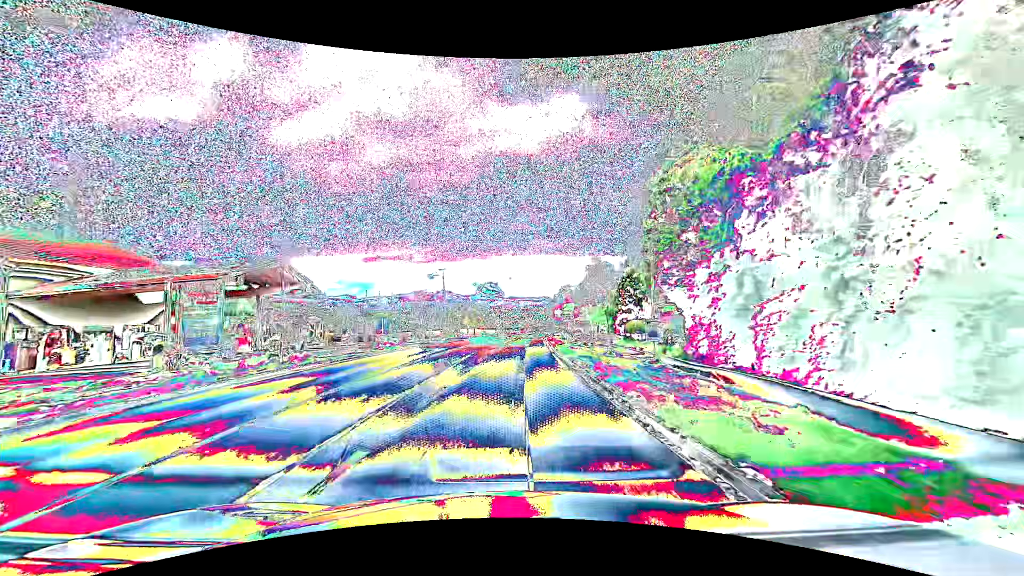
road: primary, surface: asphalt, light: Day
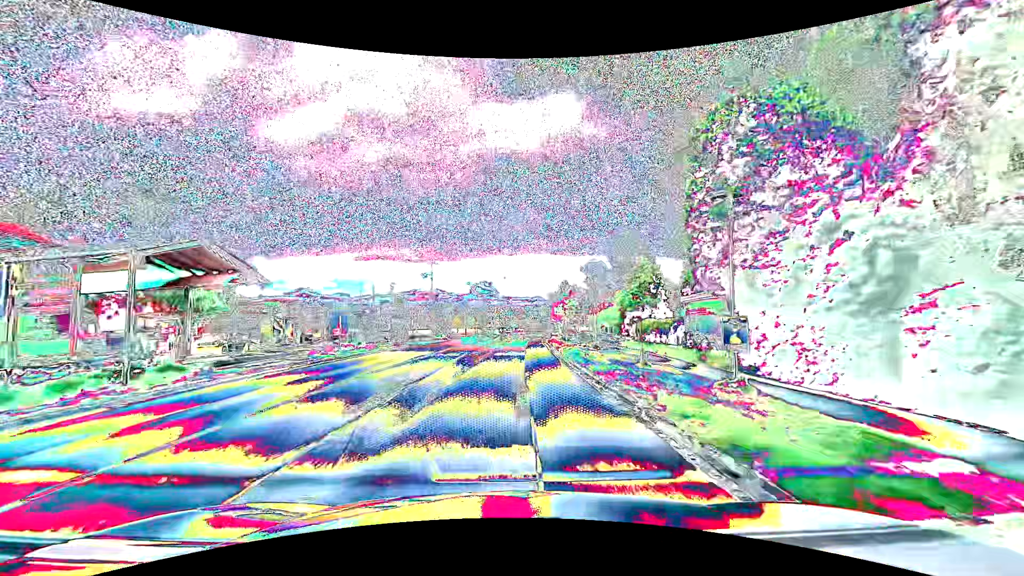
(0.0, +7.6) m; +1°
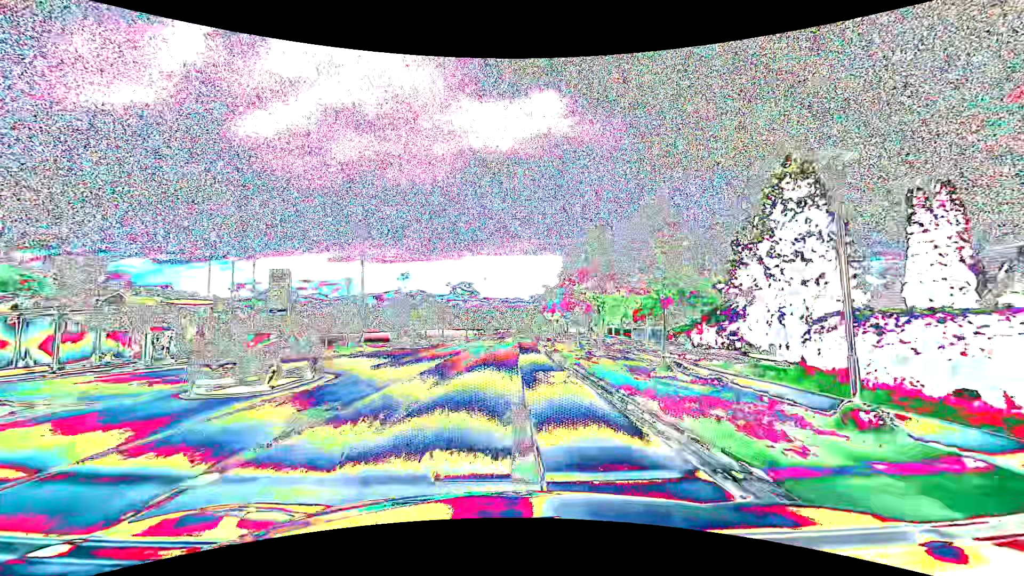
(+0.6, +30.4) m; +2°
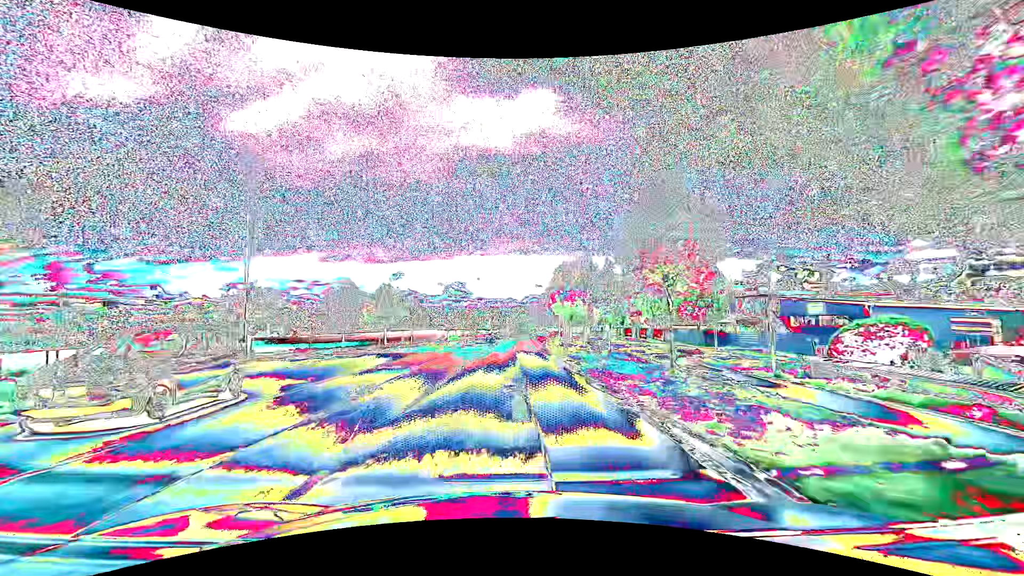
(+0.1, +22.8) m; +1°
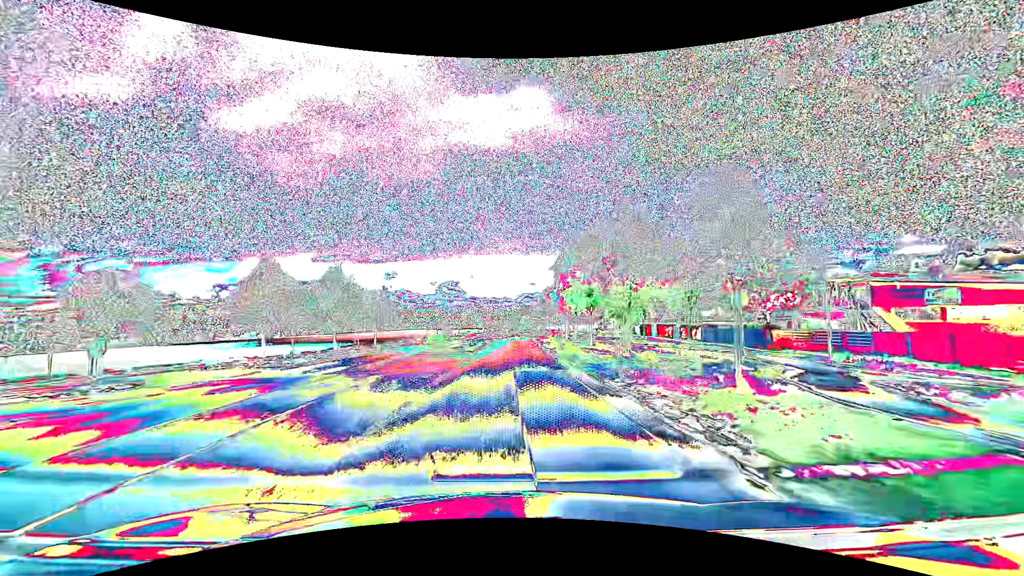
(+0.2, +15.2) m; +1°
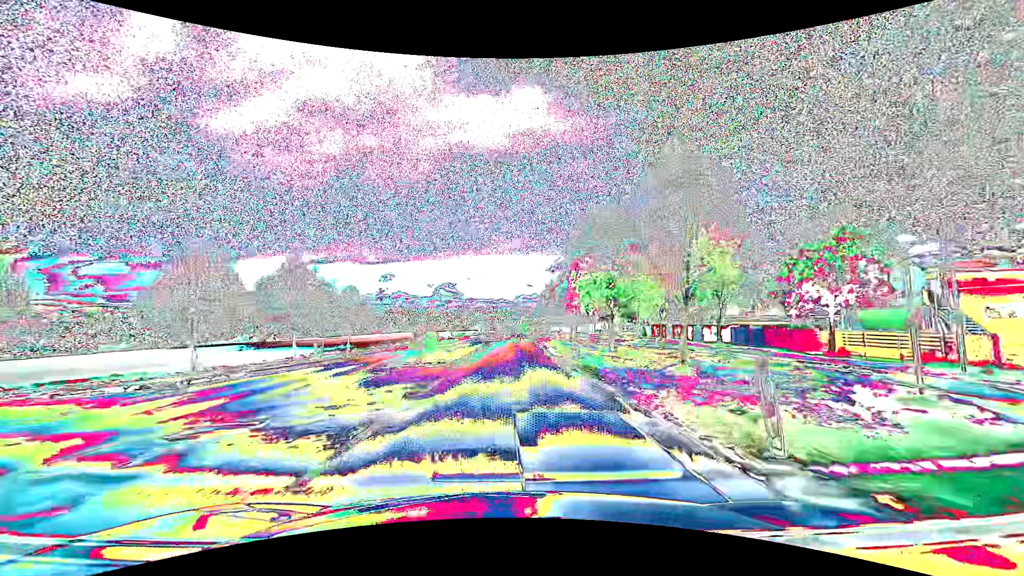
(0.0, +7.6) m; +1°
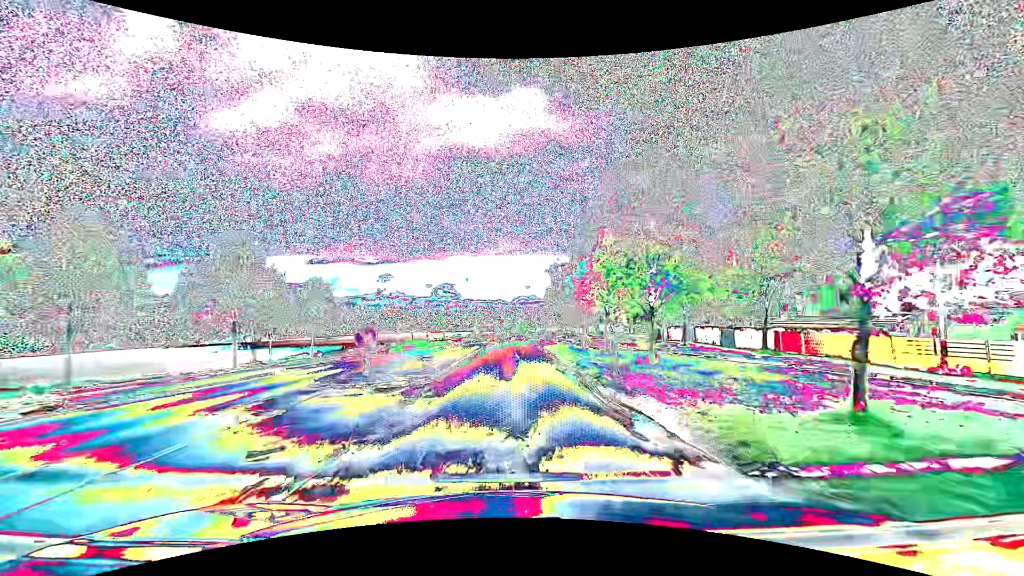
(0.0, +7.6) m; 0°
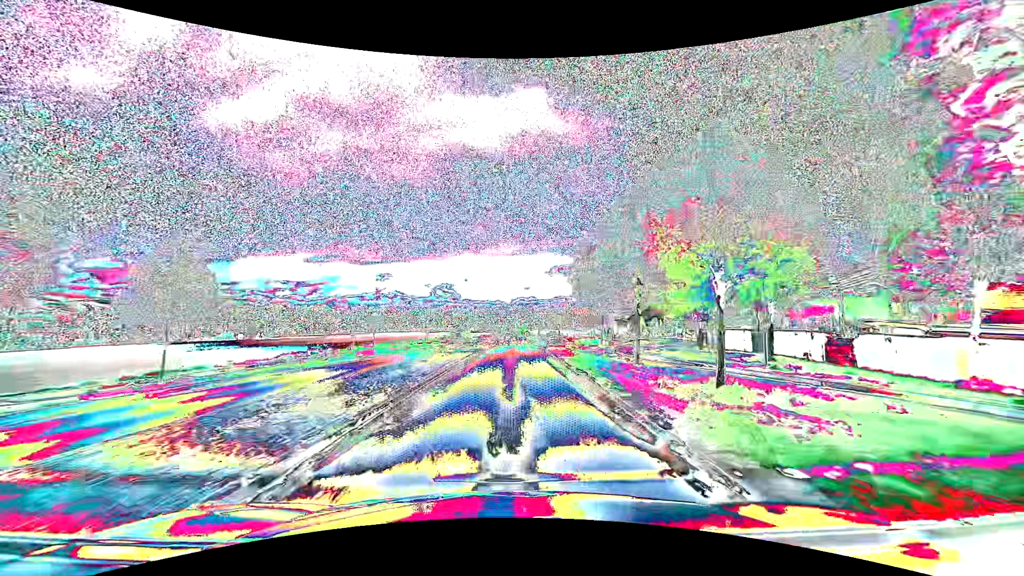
(0.0, +15.2) m; 0°
(0, +10) (0, +20) (0, +30) (0, +40) (+1, +50) (+1, +60) (+1, +70) (+2, +80) (+2, +90) (+2, +100) m
